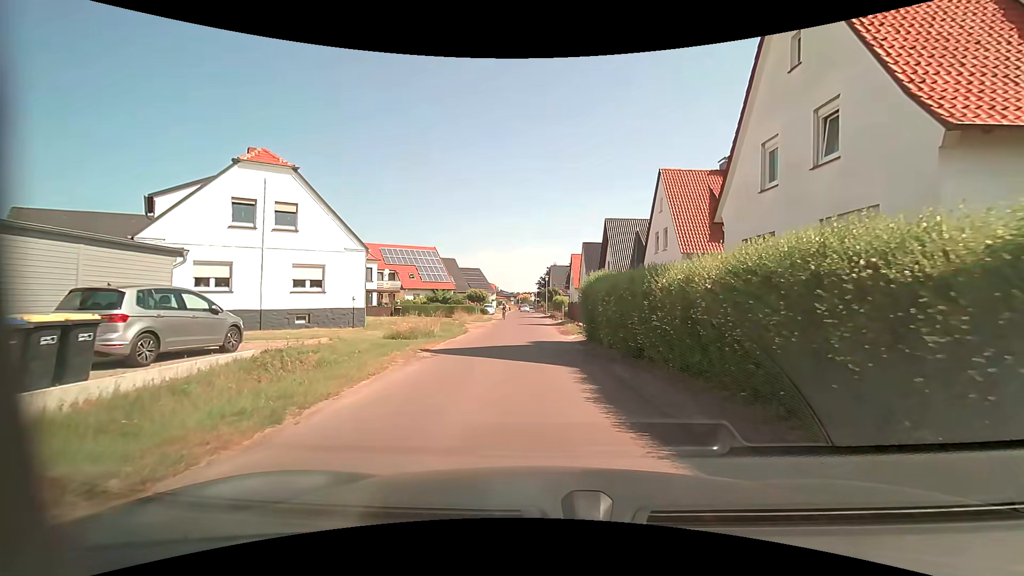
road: residential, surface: asphalt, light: Day
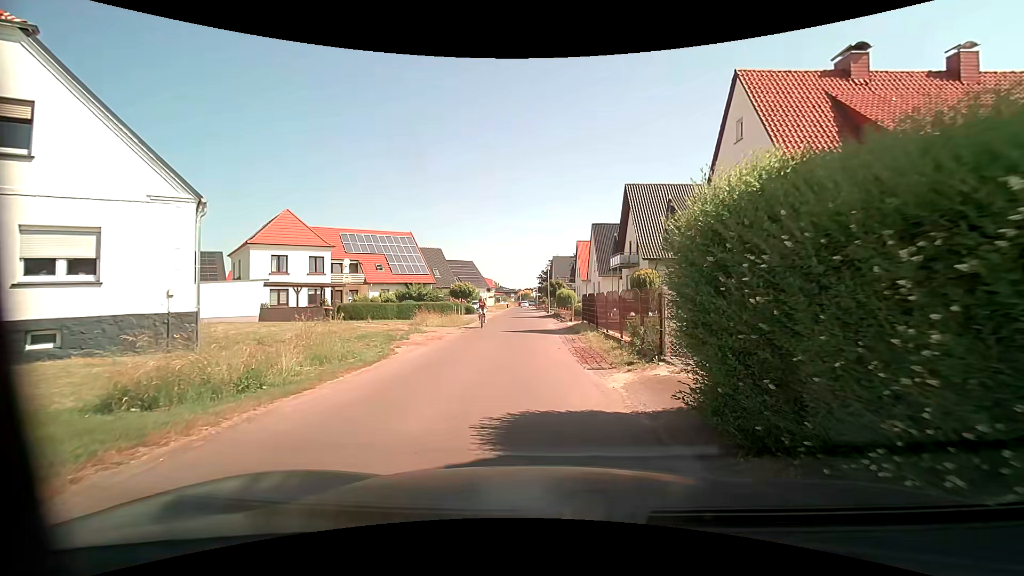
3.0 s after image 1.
(+0.2, +13.1) m; -1°
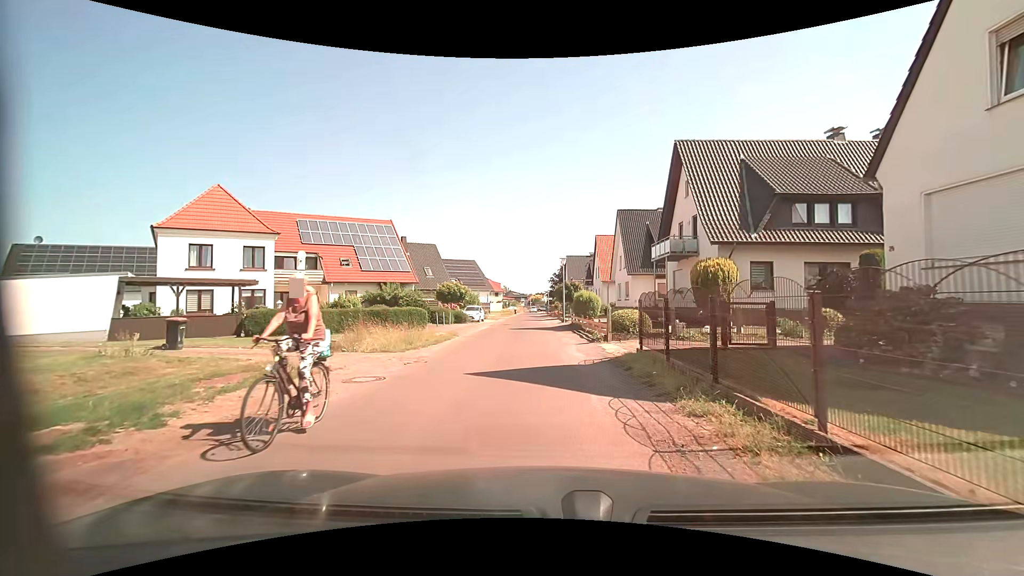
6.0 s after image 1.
(0.0, +11.9) m; 0°
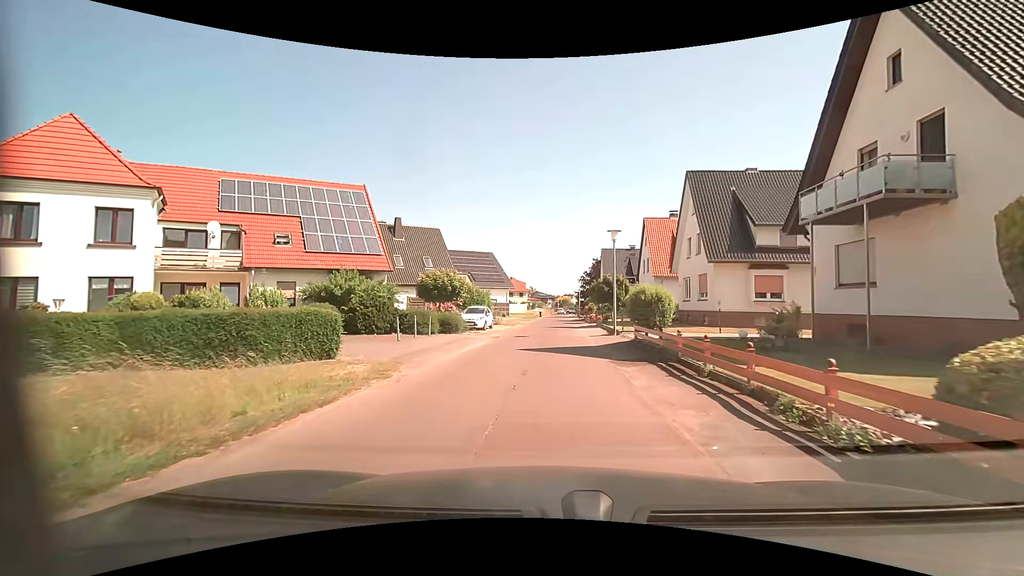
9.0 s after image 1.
(-0.4, +14.4) m; -3°
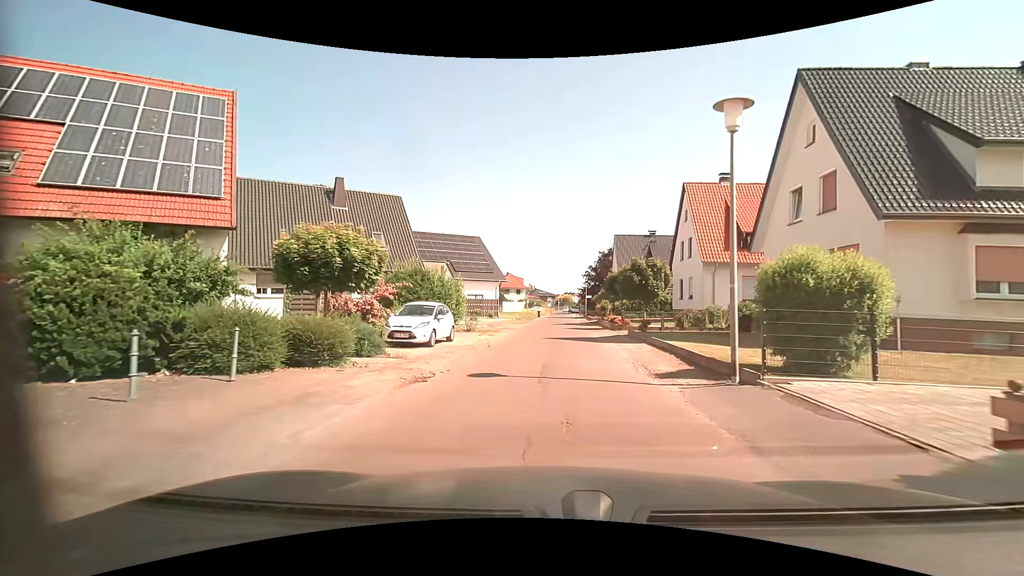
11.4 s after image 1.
(0.0, +14.5) m; 0°
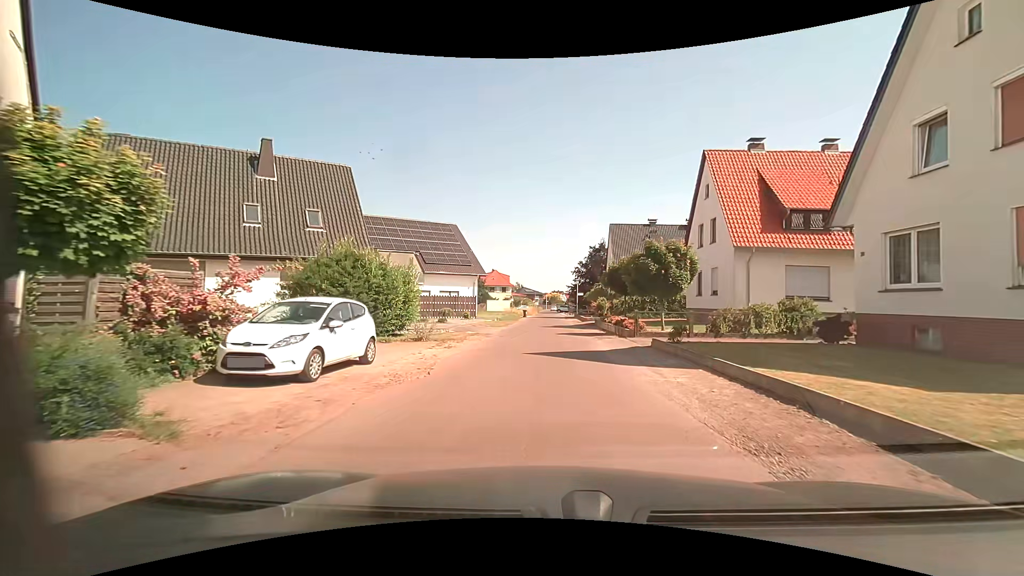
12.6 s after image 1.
(+0.1, +7.7) m; +1°
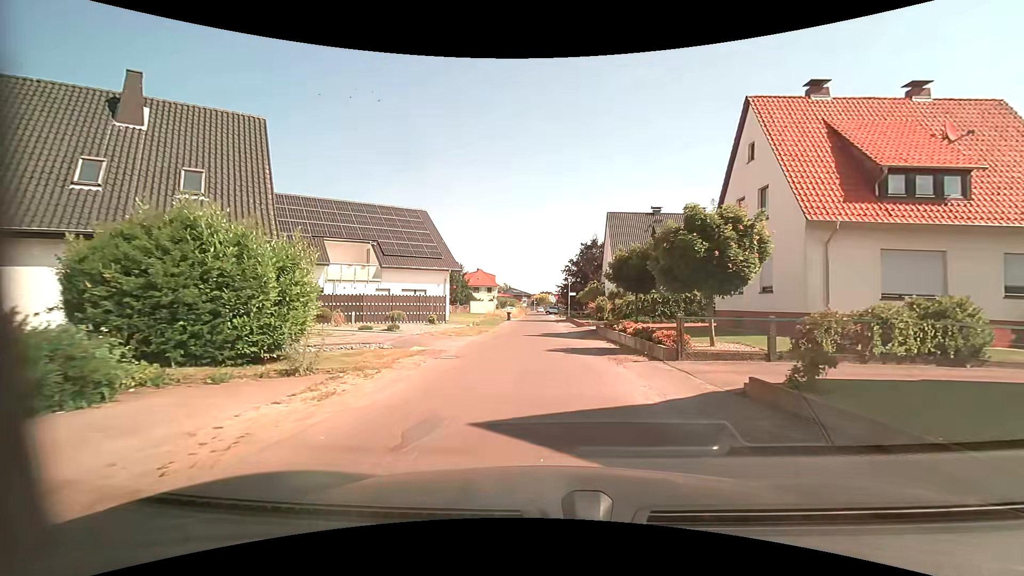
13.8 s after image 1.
(+0.2, +8.2) m; +2°
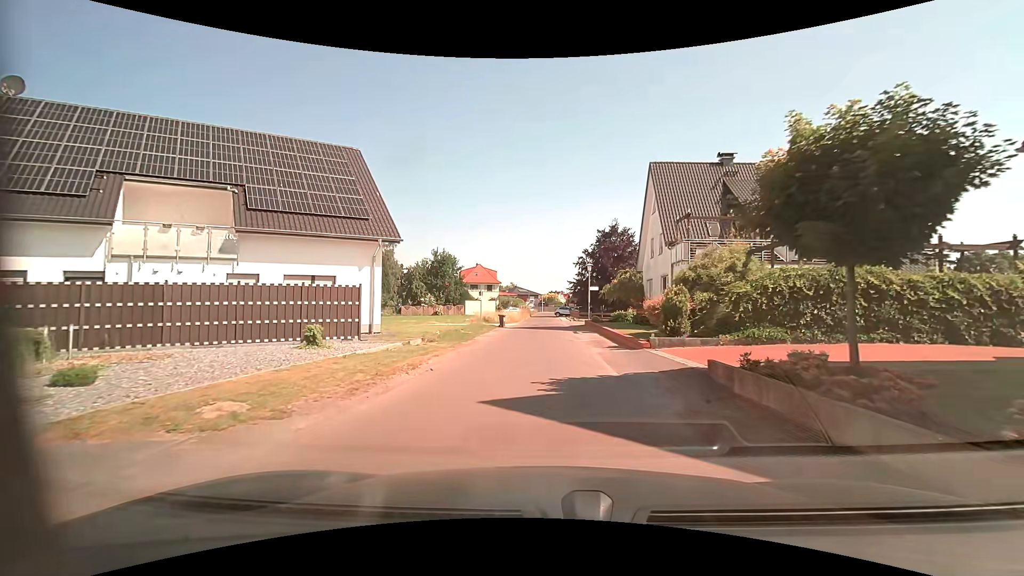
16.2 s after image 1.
(-0.1, +16.9) m; -1°
(0, +10) (0, +20) (0, +30) (0, +40) (0, +50) (0, +60) (0, +70) (0, +80) (0, +90) (0, +100) m
